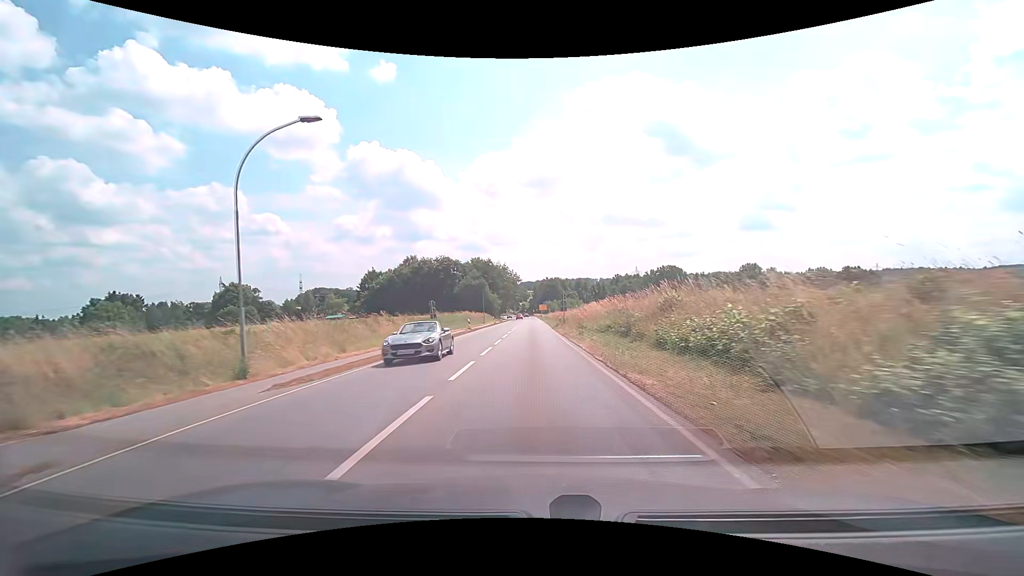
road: secondary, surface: asphalt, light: Day
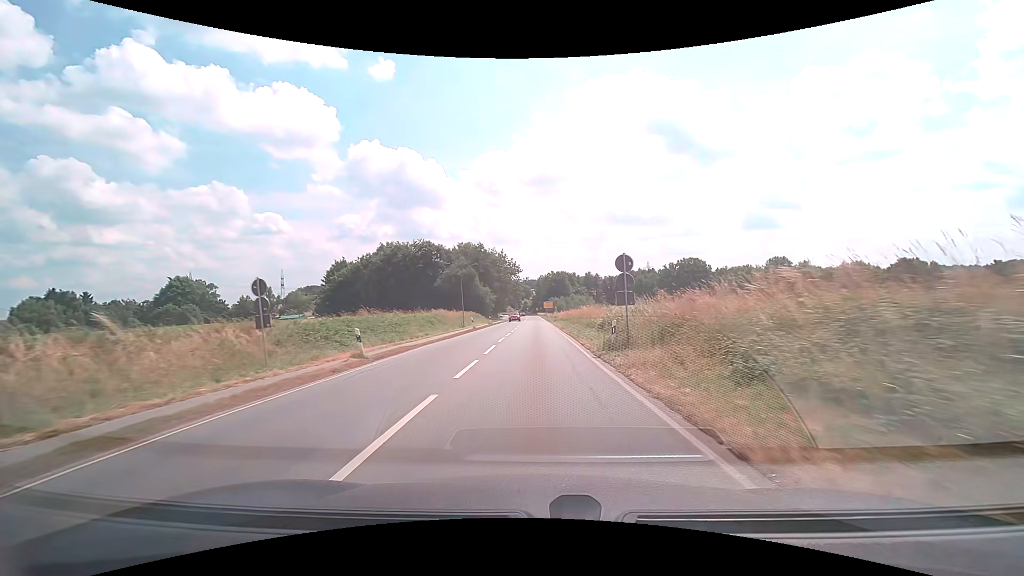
(-0.2, +30.0) m; 0°
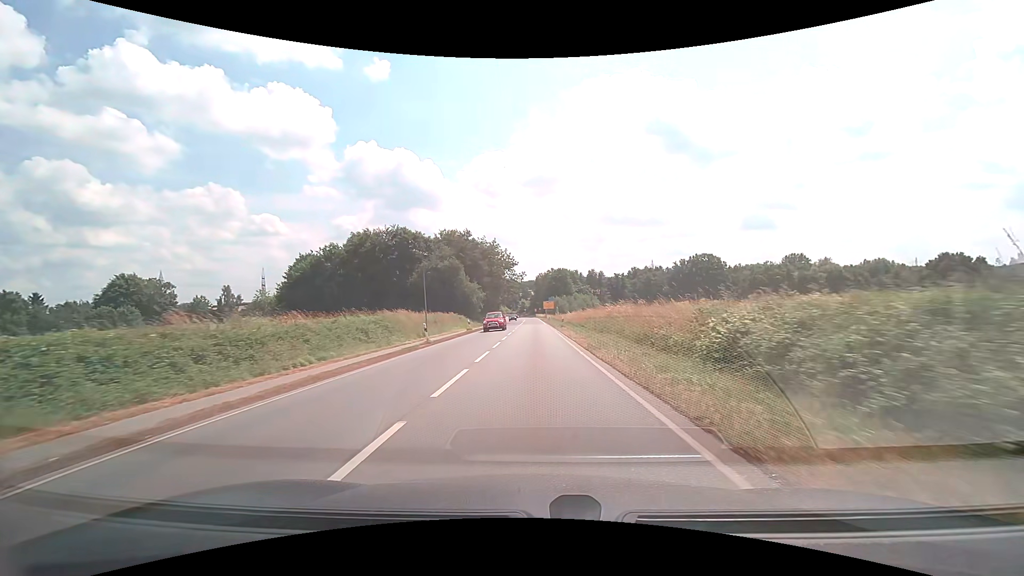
(0.0, +19.9) m; 0°
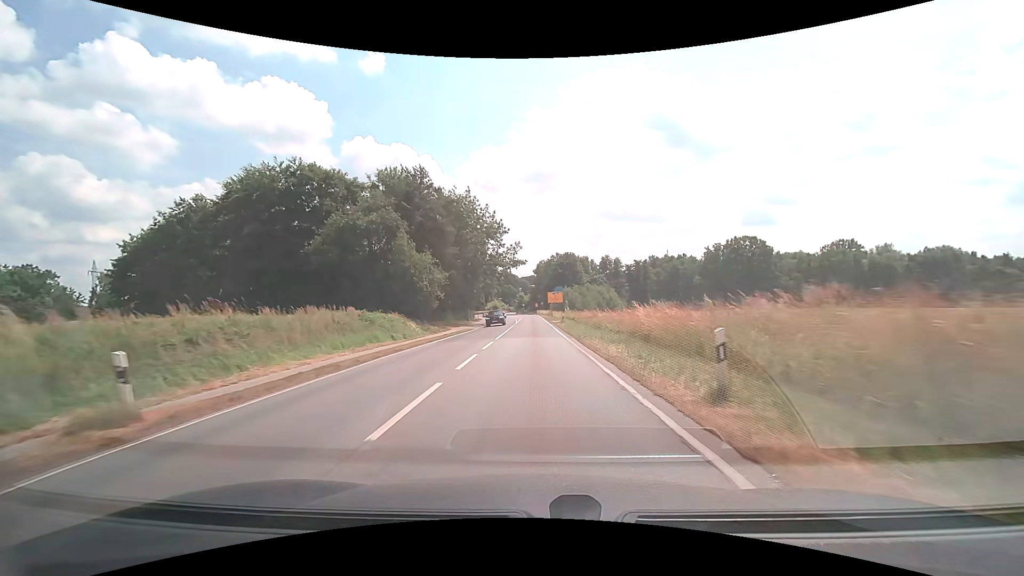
(0.0, +38.7) m; 0°
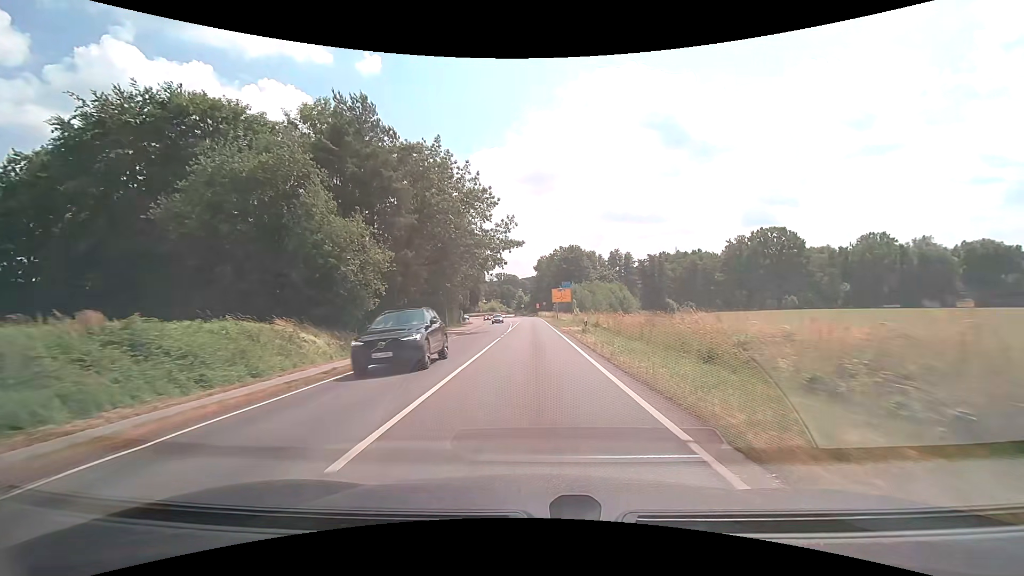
(0.0, +18.8) m; 0°
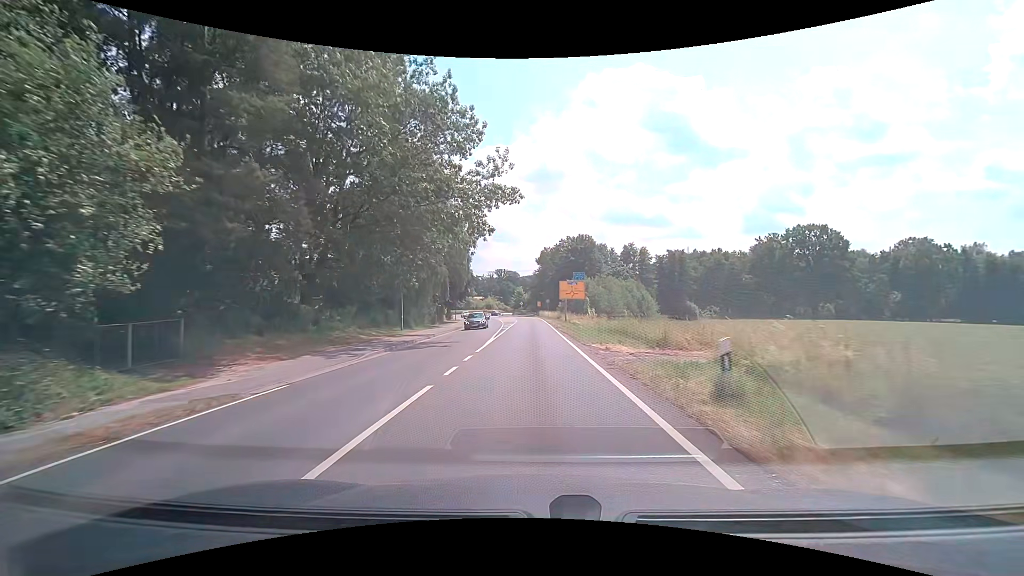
(0.0, +18.2) m; 0°
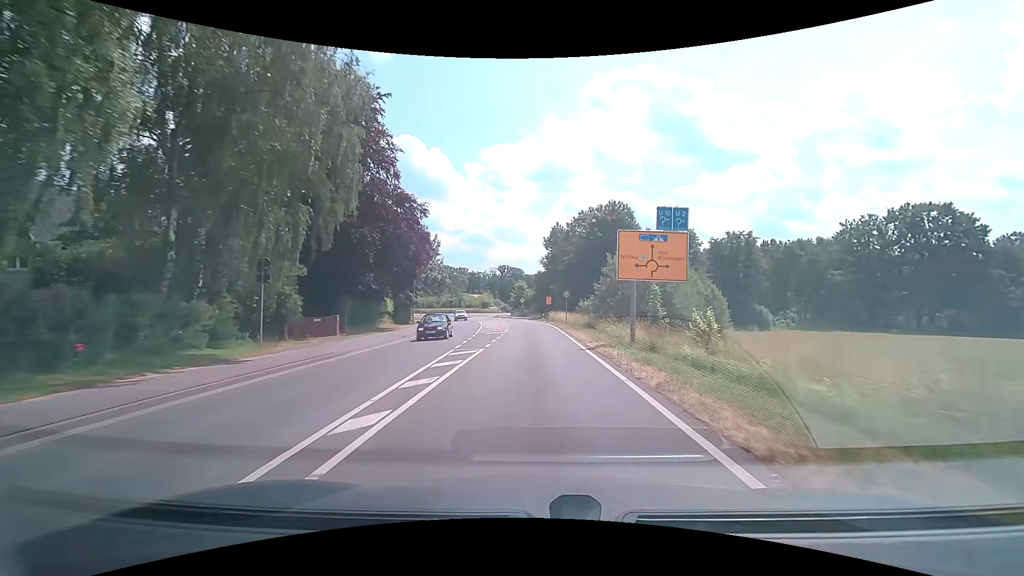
(-0.1, +33.9) m; -1°
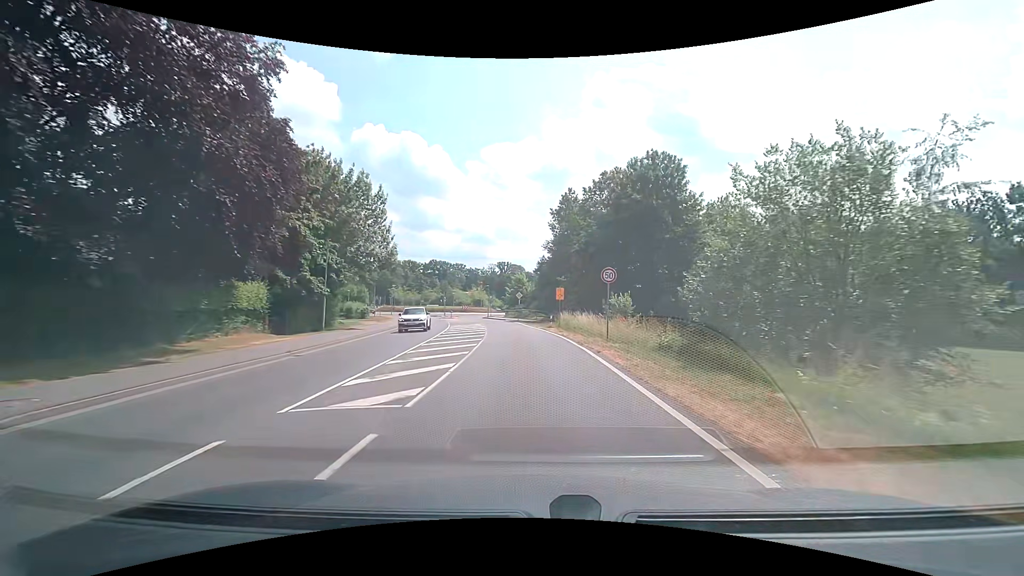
(0.0, +23.4) m; 0°
(0, +10) (0, +20) (-1, +30) (-2, +40) (-4, +50) (-5, +60) (-8, +69) (-10, +79) (-11, +89) (-8, +99) m
